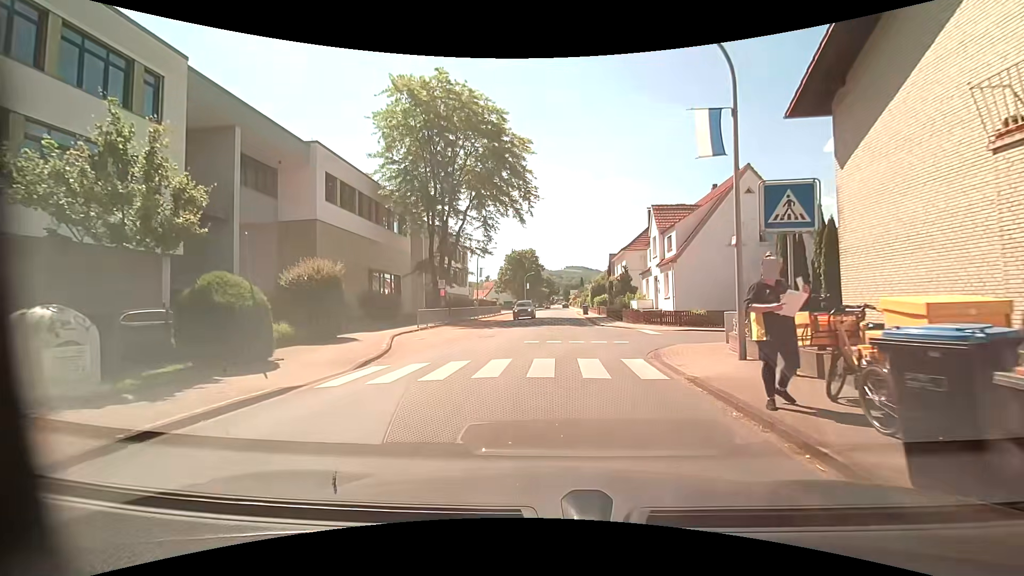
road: residential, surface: asphalt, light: Day
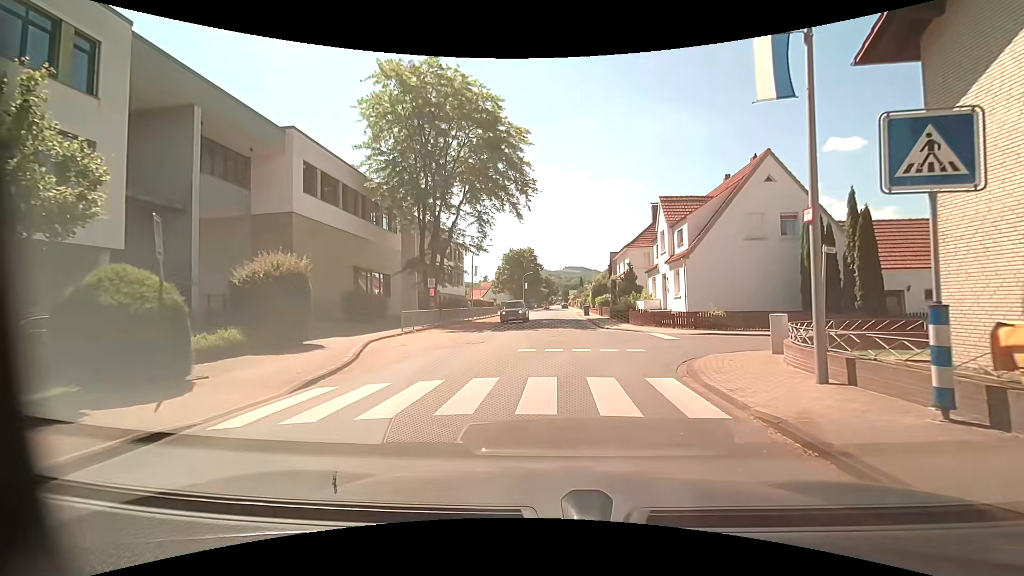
(0.0, +2.9) m; -2°
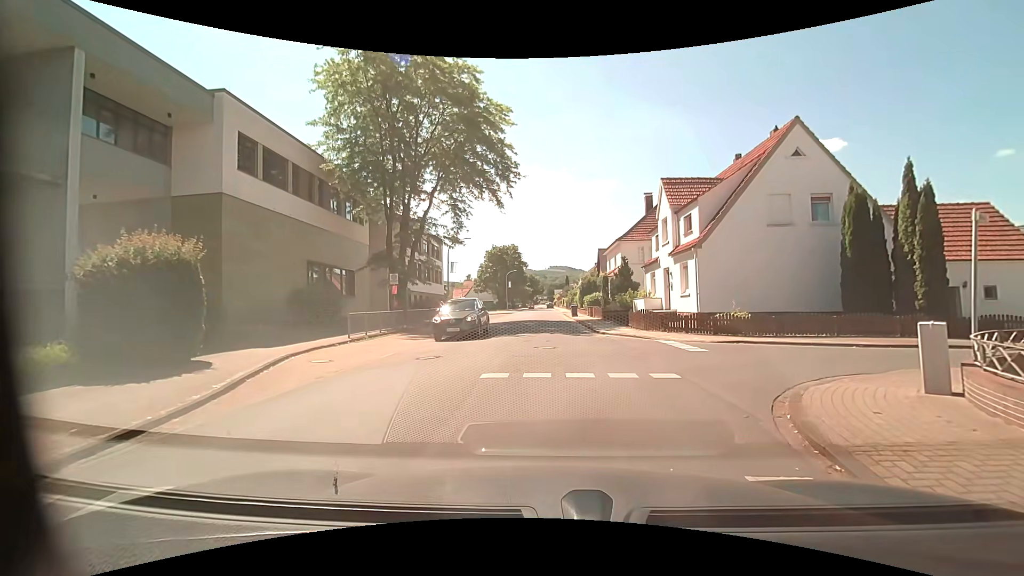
(+0.2, +4.9) m; +3°
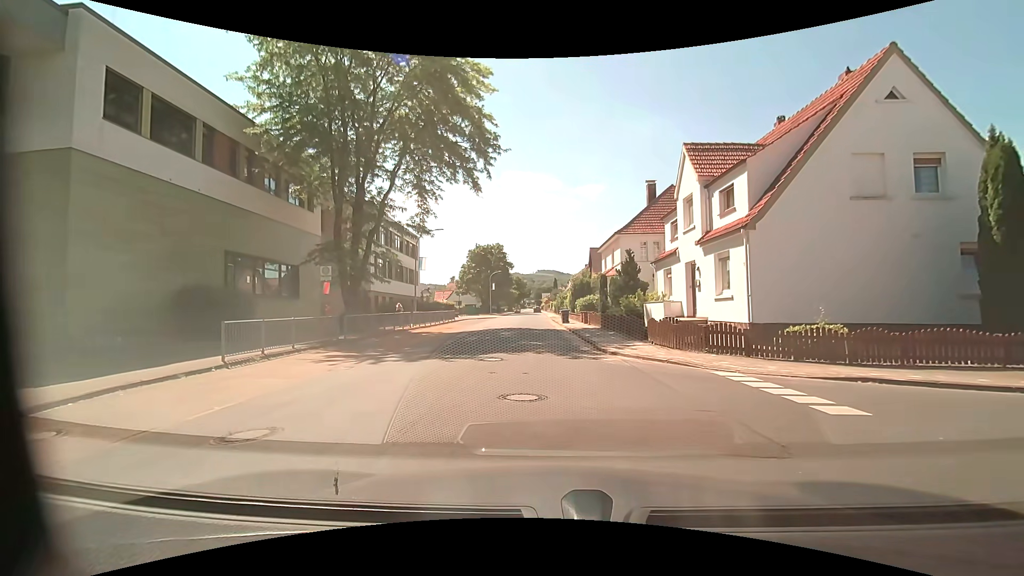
(+0.2, +7.2) m; +2°
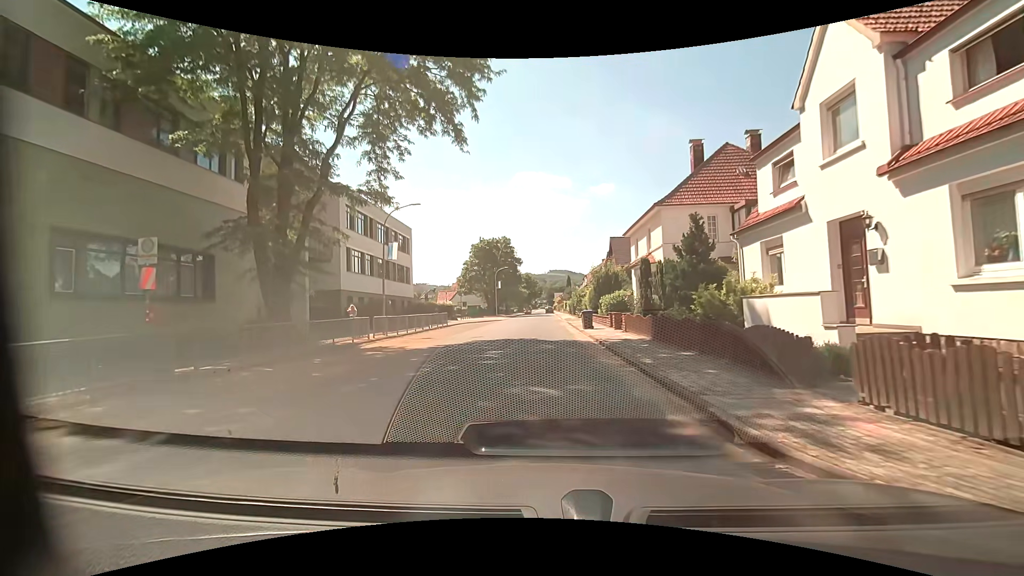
(0.0, +10.9) m; -1°
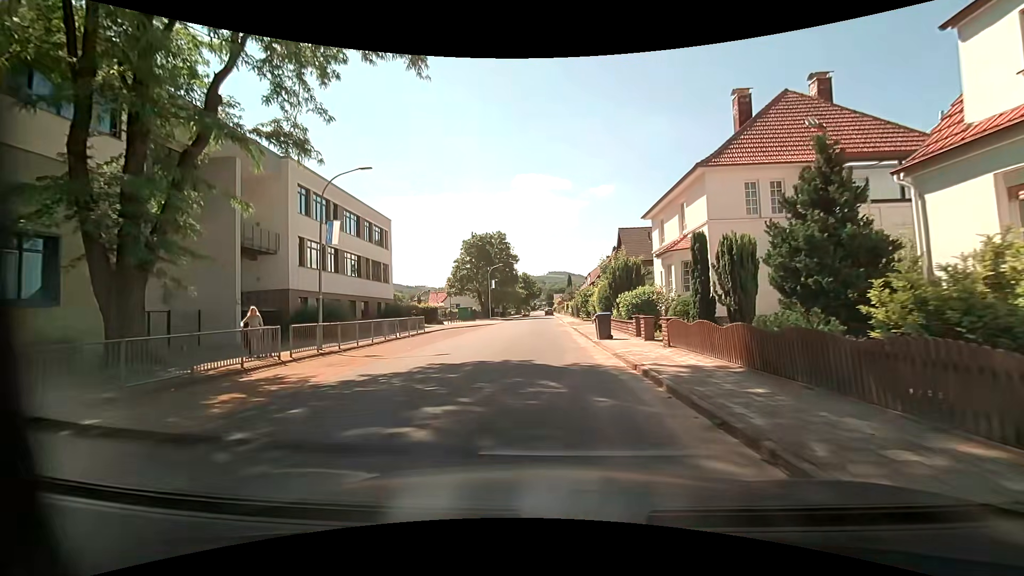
(0.0, +8.2) m; 0°
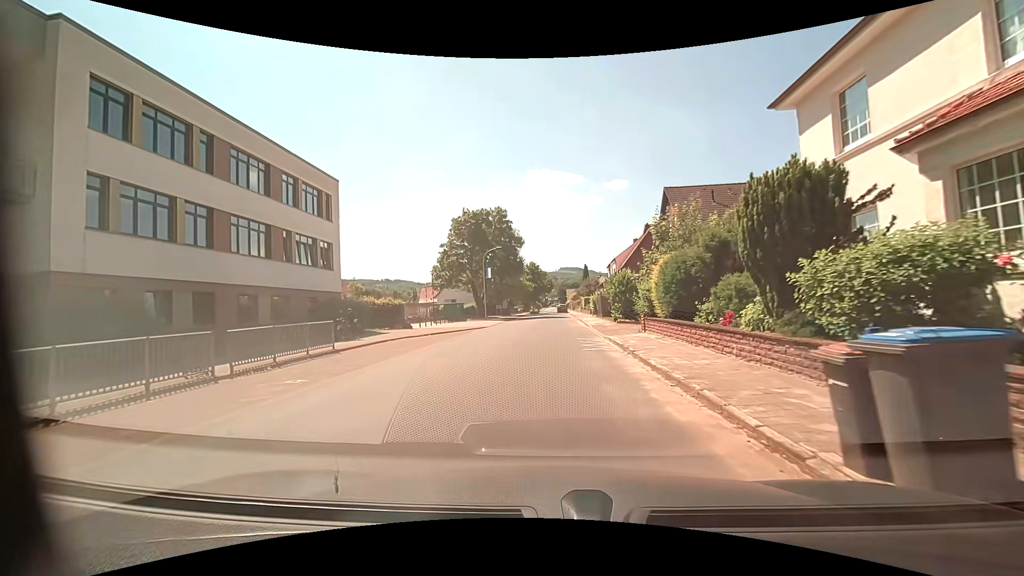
(0.0, +16.7) m; -1°
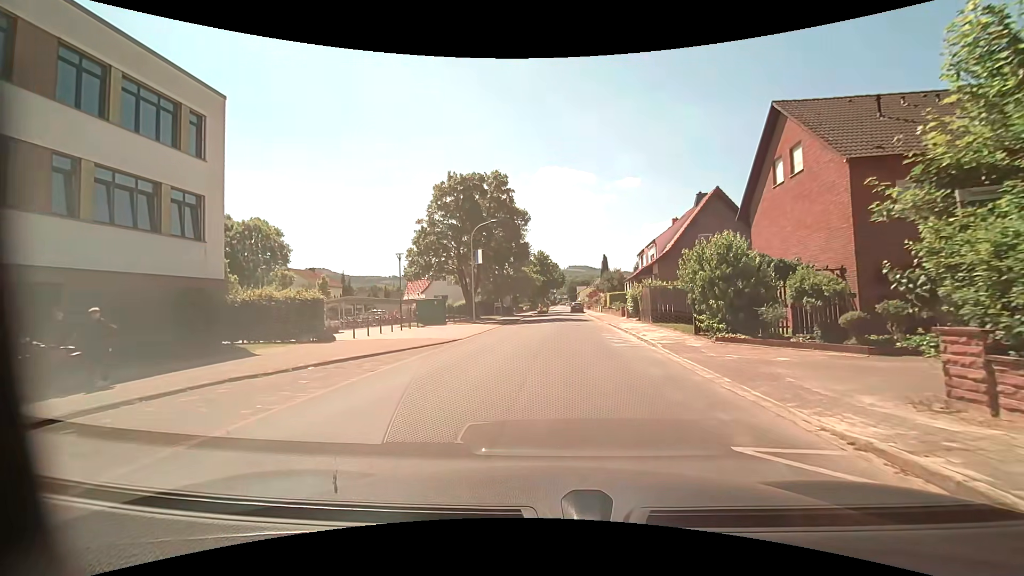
(-0.3, +15.6) m; 0°
(0, +10) (0, +20) (+1, +30) (+1, +40) (+2, +50) (+1, +60) (+1, +70) (+1, +80) (+2, +90) (+3, +100) m
